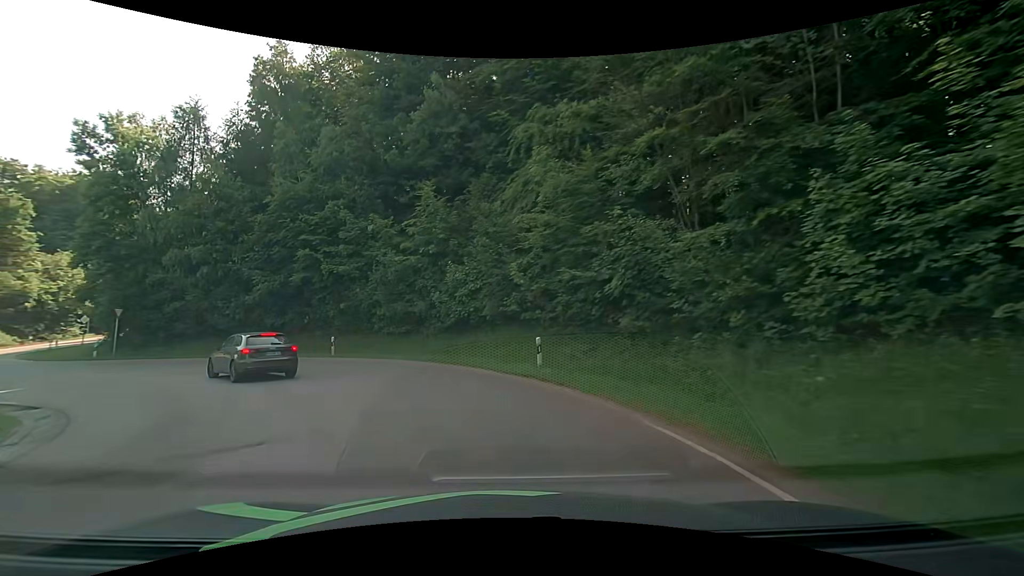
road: tertiary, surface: asphalt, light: Day
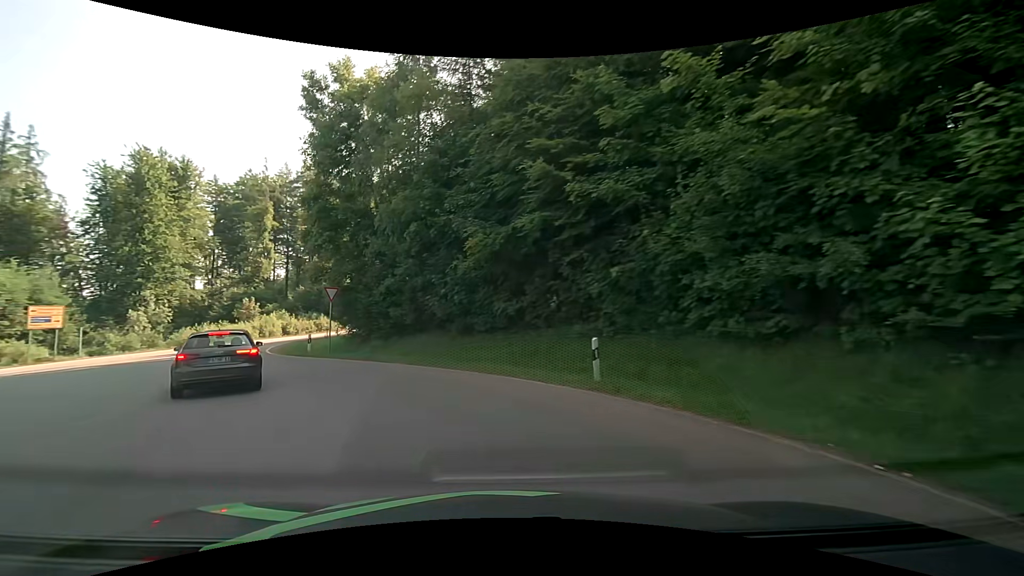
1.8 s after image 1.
(-4.1, +16.2) m; -31°
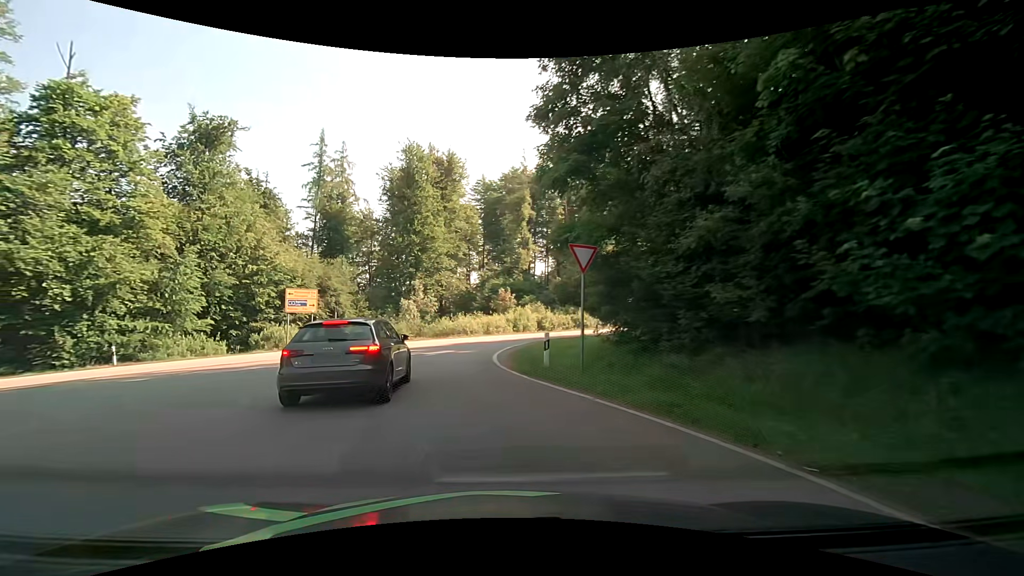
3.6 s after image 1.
(-3.3, +12.3) m; -30°
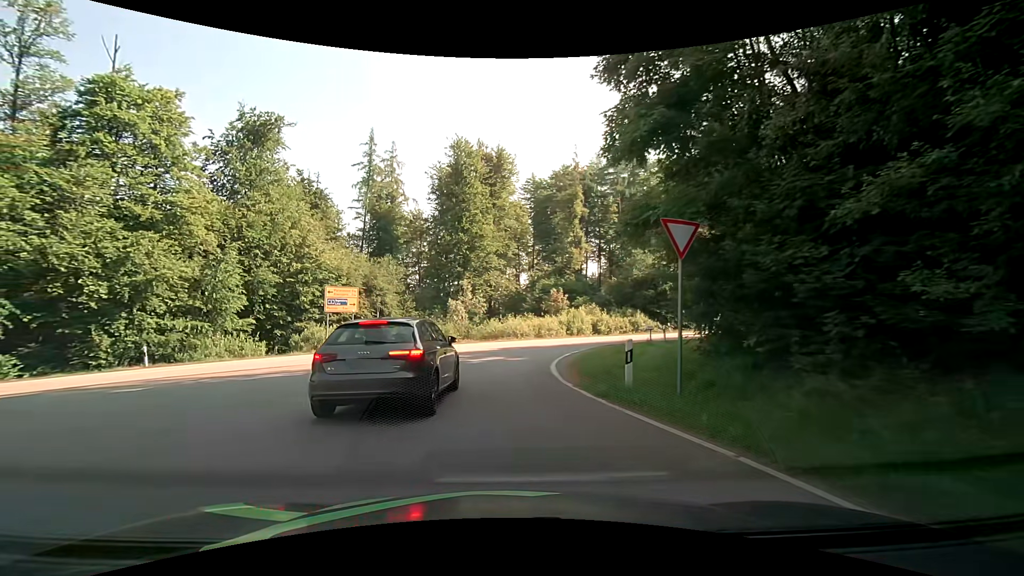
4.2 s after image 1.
(-0.1, +3.1) m; -5°
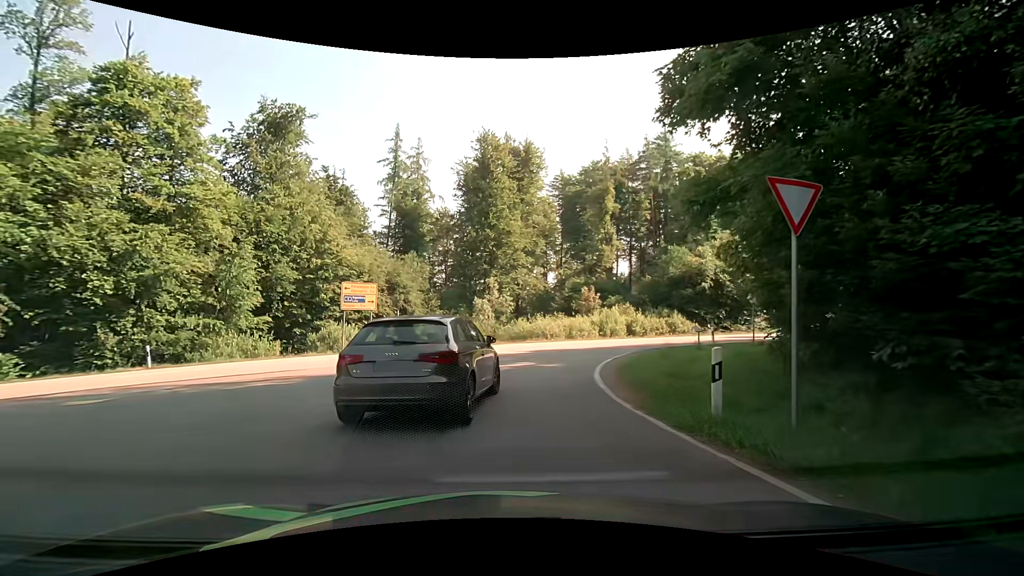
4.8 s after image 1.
(-0.1, +2.4) m; -3°
